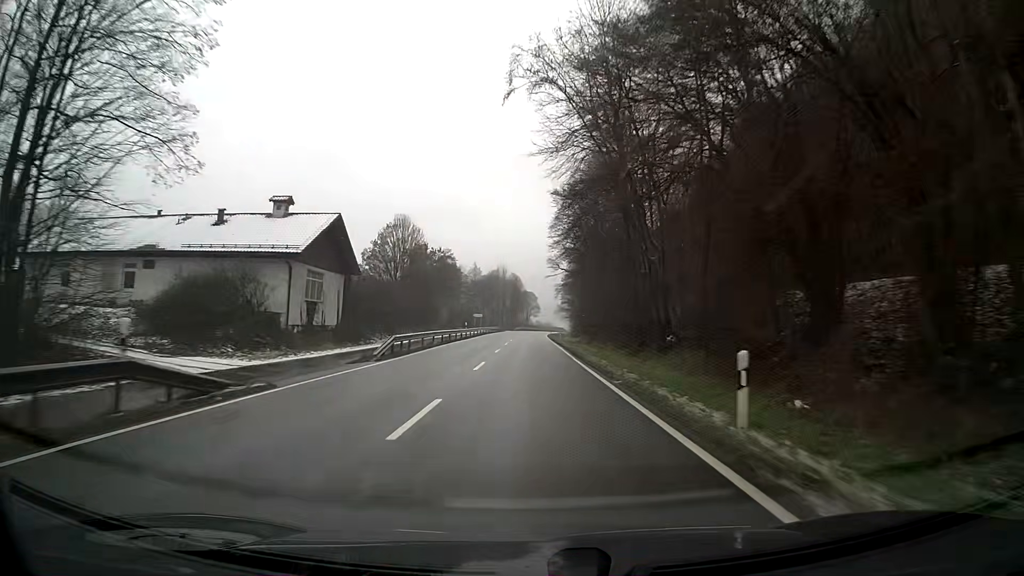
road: primary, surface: asphalt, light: Day
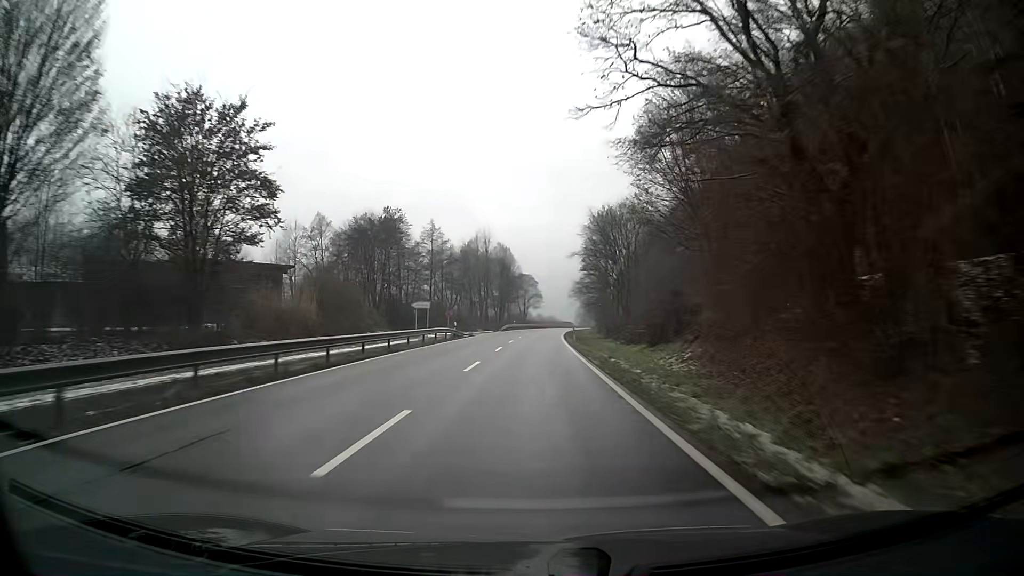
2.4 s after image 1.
(-0.2, +61.4) m; 0°
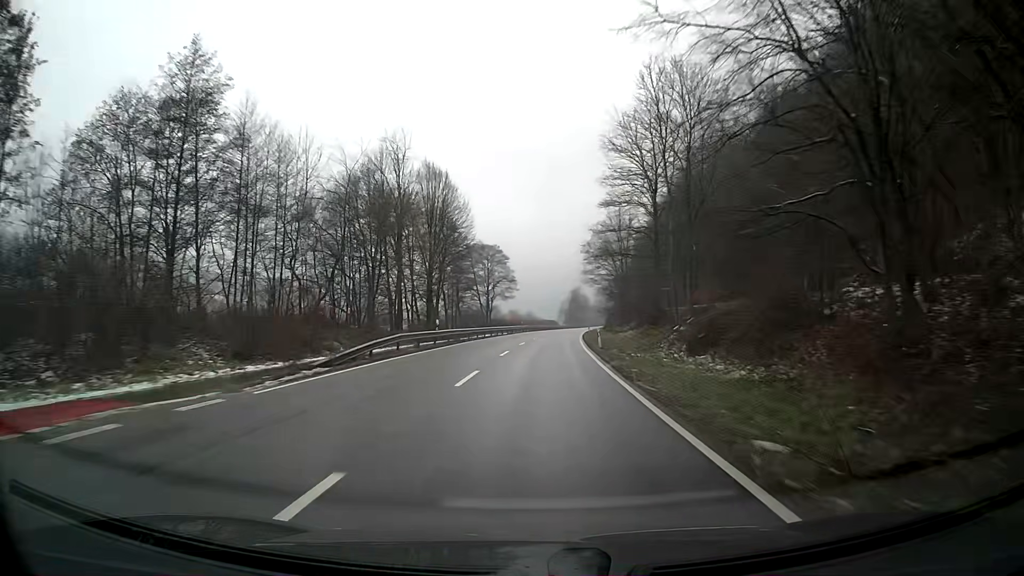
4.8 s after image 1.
(+1.0, +63.4) m; +2°
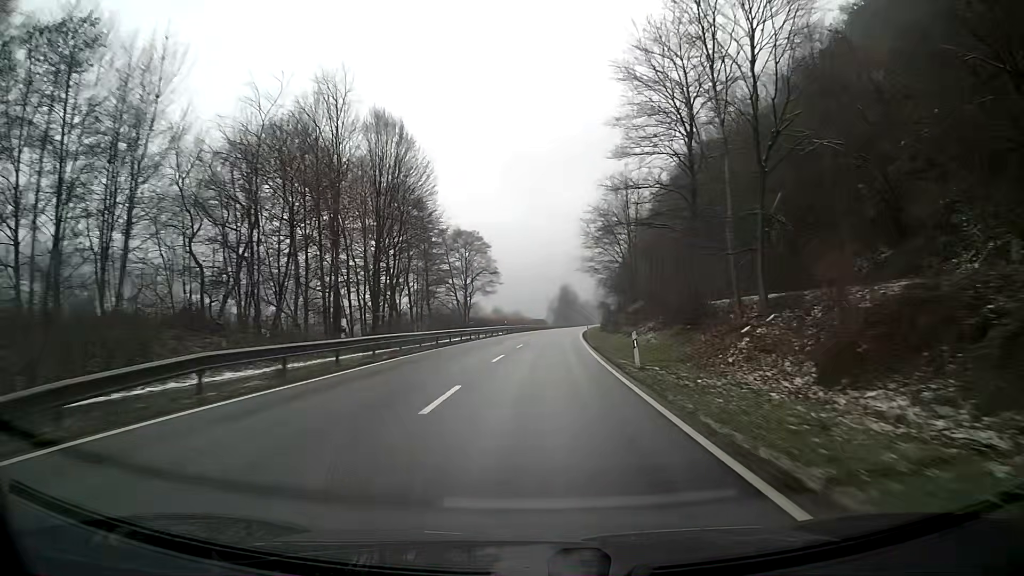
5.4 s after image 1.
(+0.1, +15.8) m; +1°
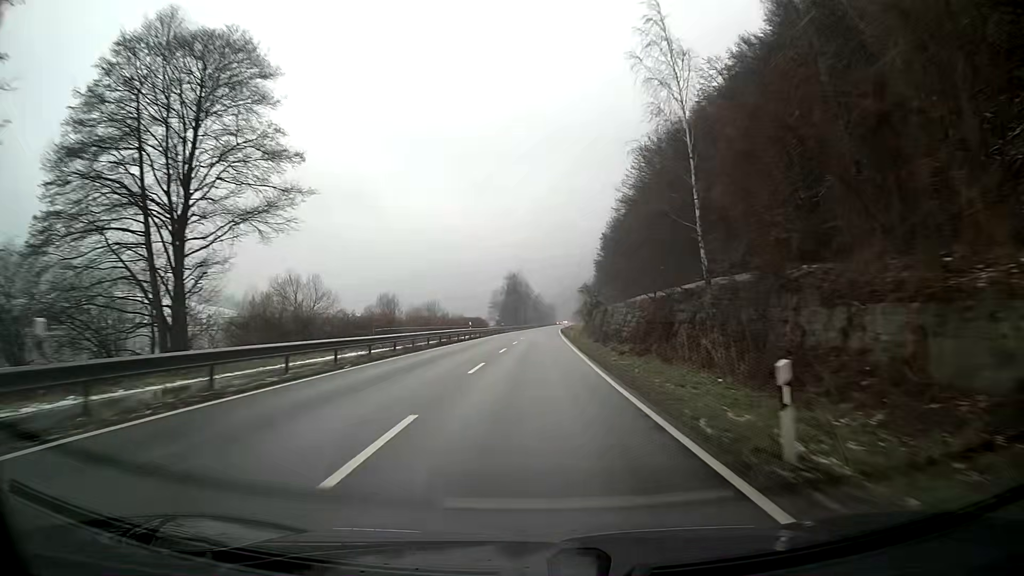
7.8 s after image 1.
(+2.5, +63.0) m; +4°
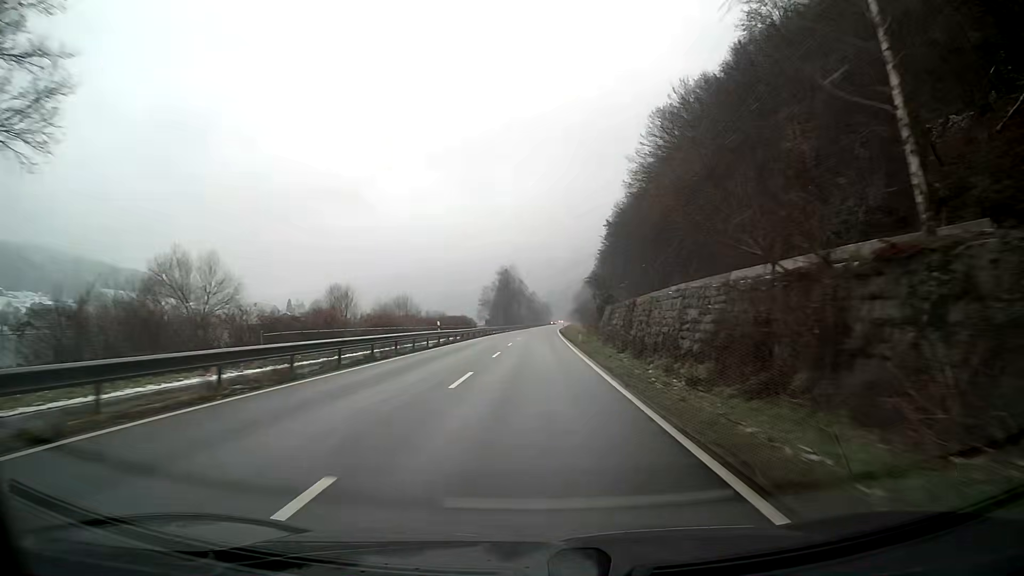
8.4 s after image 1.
(+0.1, +15.8) m; +1°
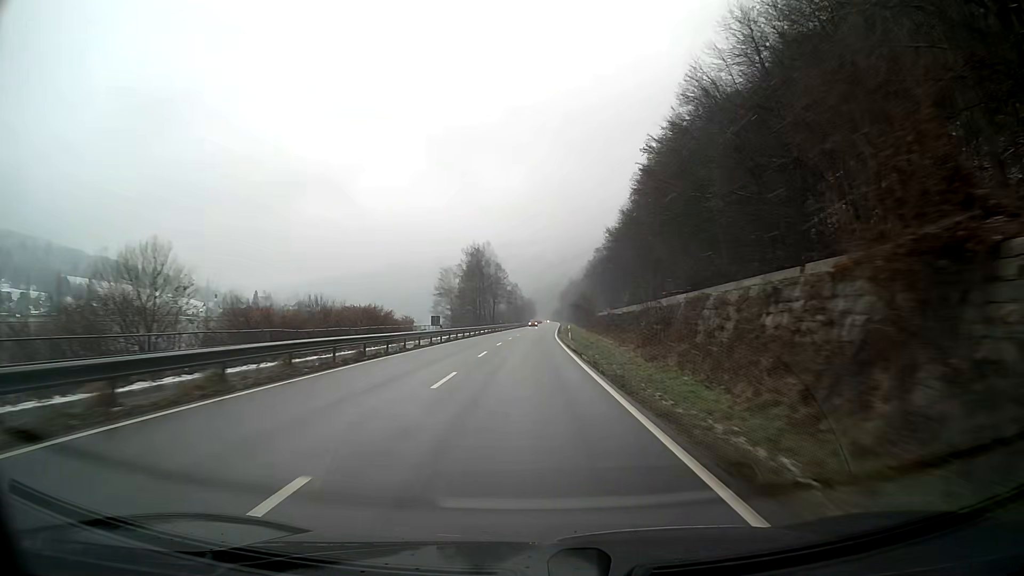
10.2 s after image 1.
(+0.6, +47.5) m; +1°
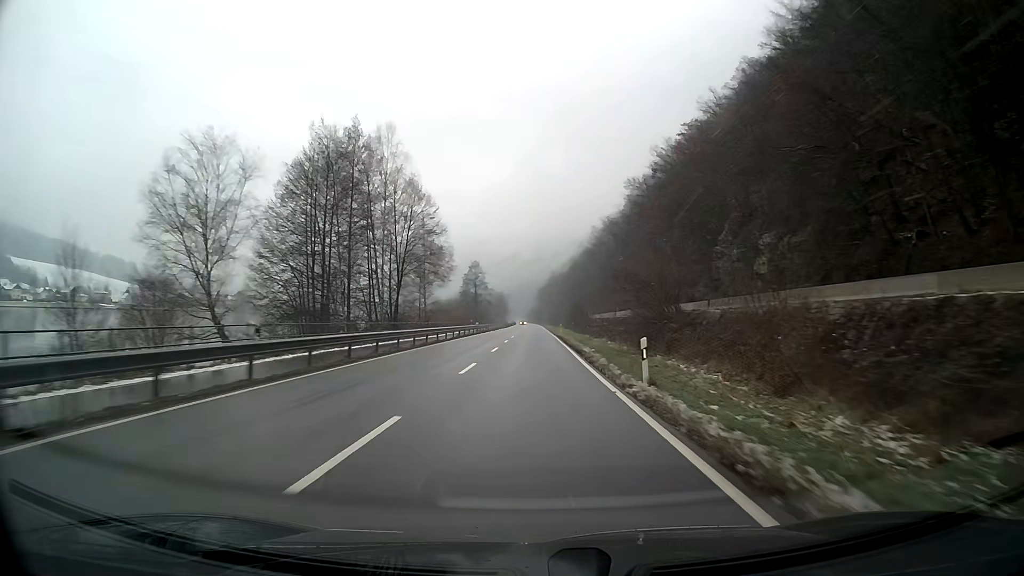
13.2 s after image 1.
(+1.3, +79.2) m; +2°
